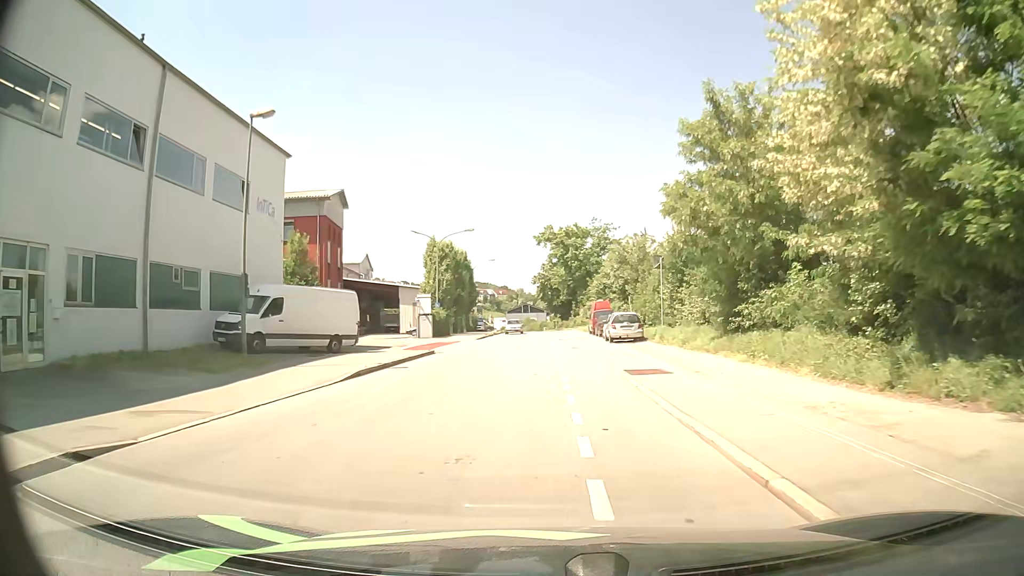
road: residential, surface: asphalt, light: Day
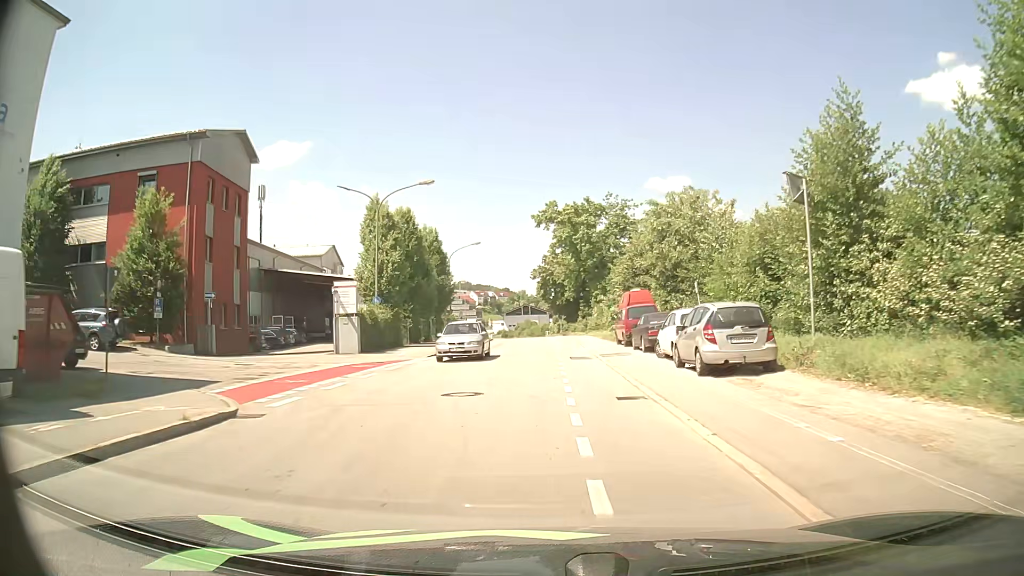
(+0.1, +20.4) m; 0°
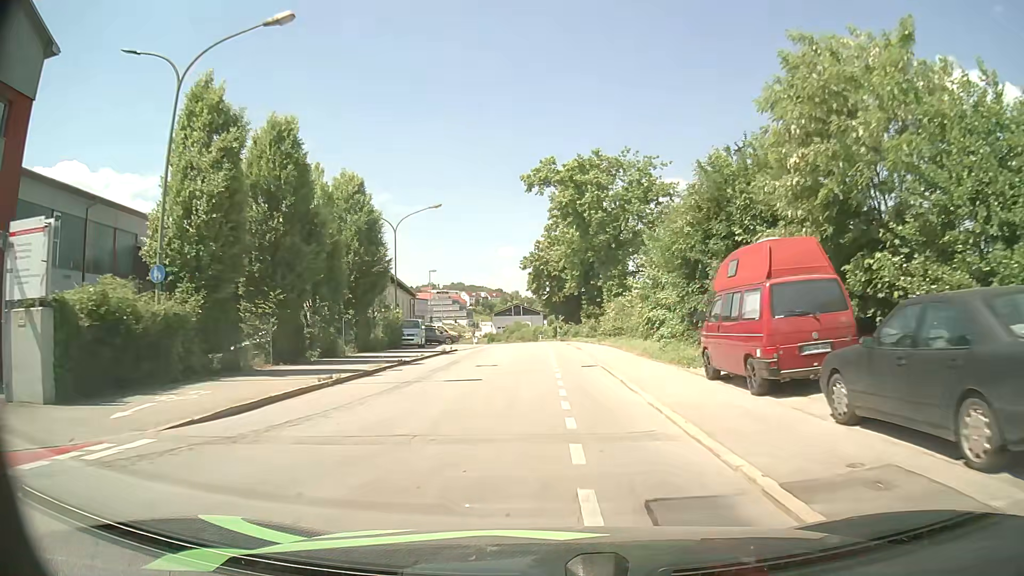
(-0.1, +20.6) m; 0°
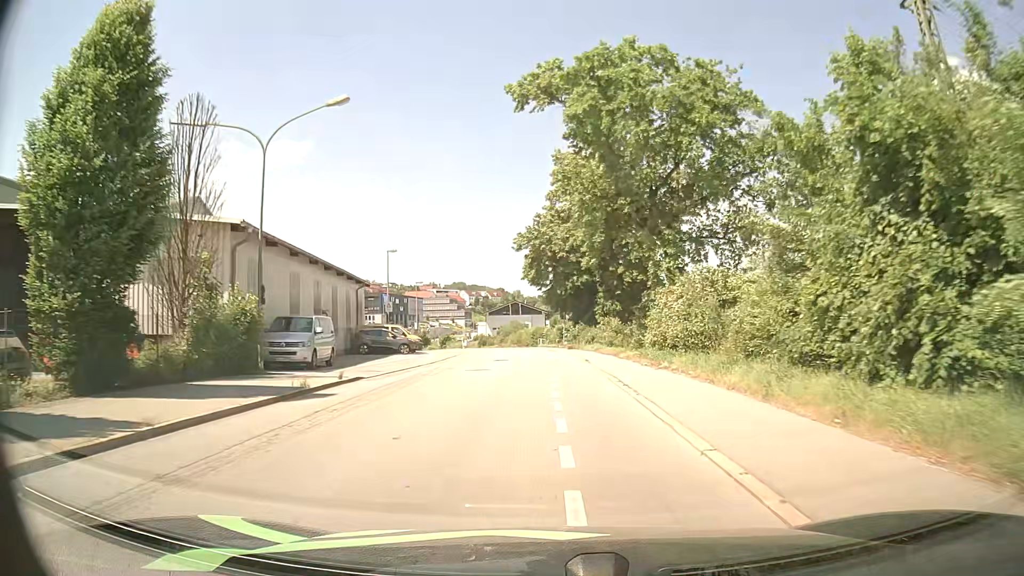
(0.0, +20.5) m; -1°
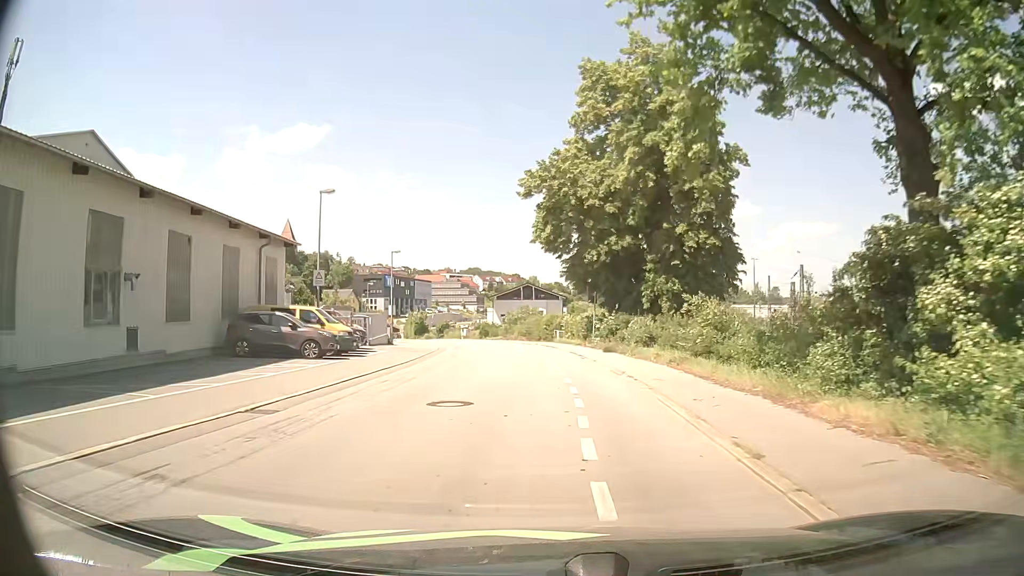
(-0.2, +20.1) m; -1°
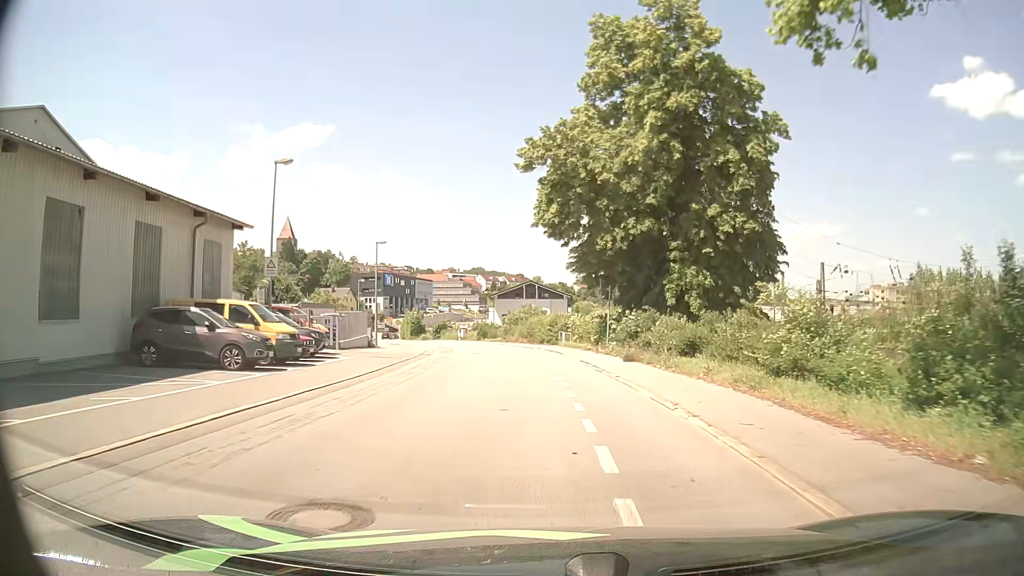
(0.0, +6.7) m; 0°
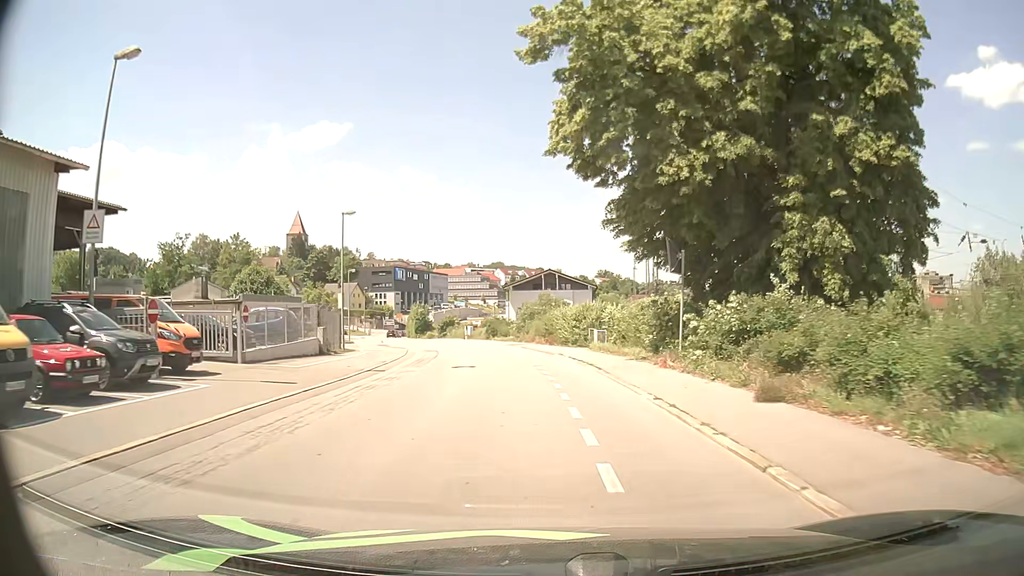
(-0.2, +13.2) m; -2°
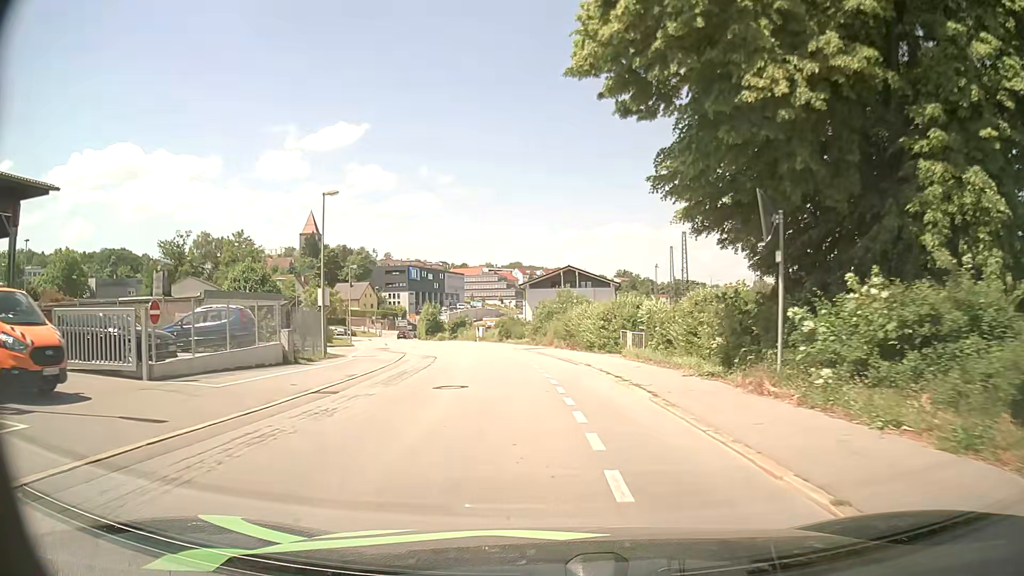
(-0.1, +6.5) m; -1°
